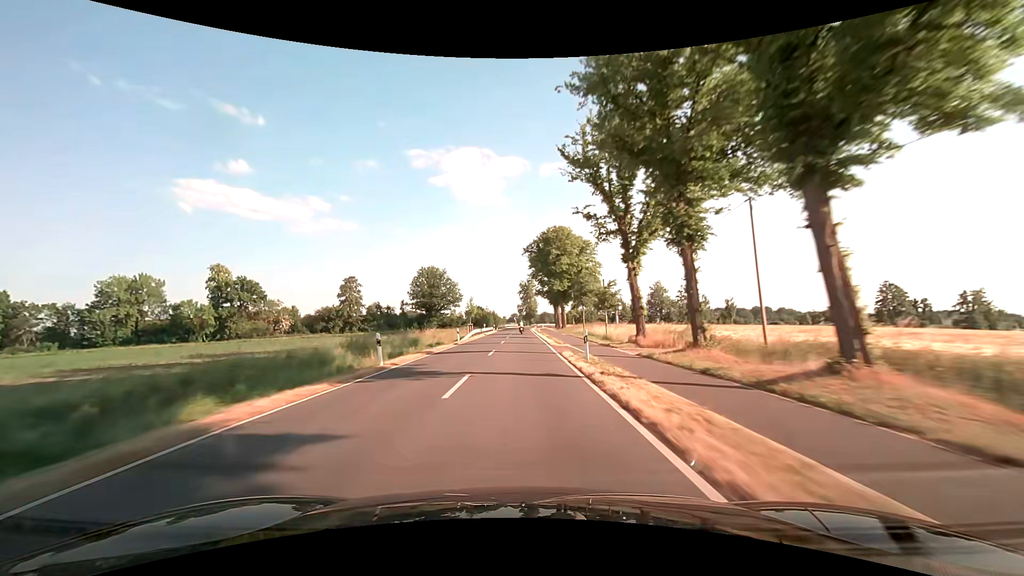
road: tertiary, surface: asphalt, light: Day
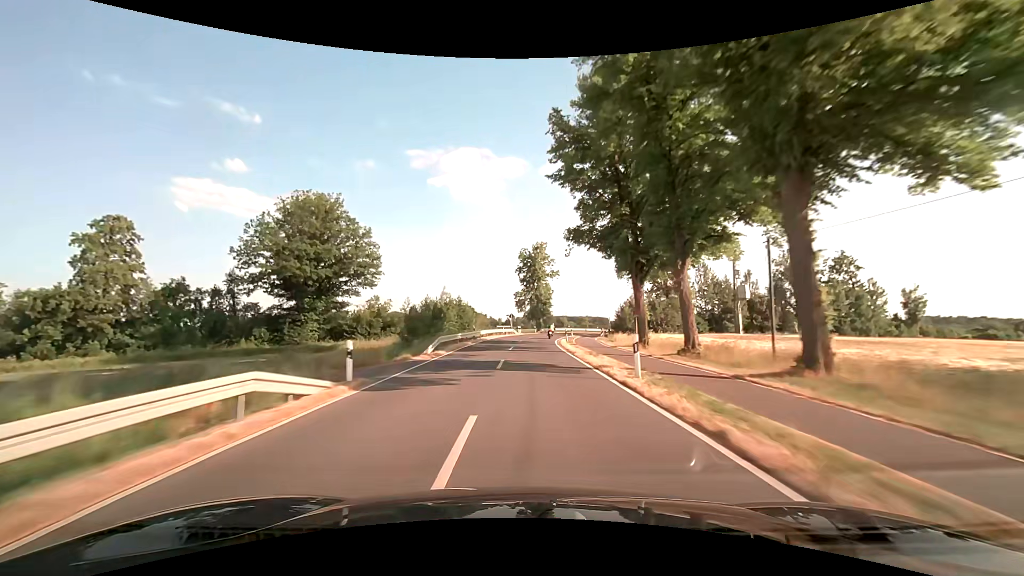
(-1.2, +77.1) m; 0°
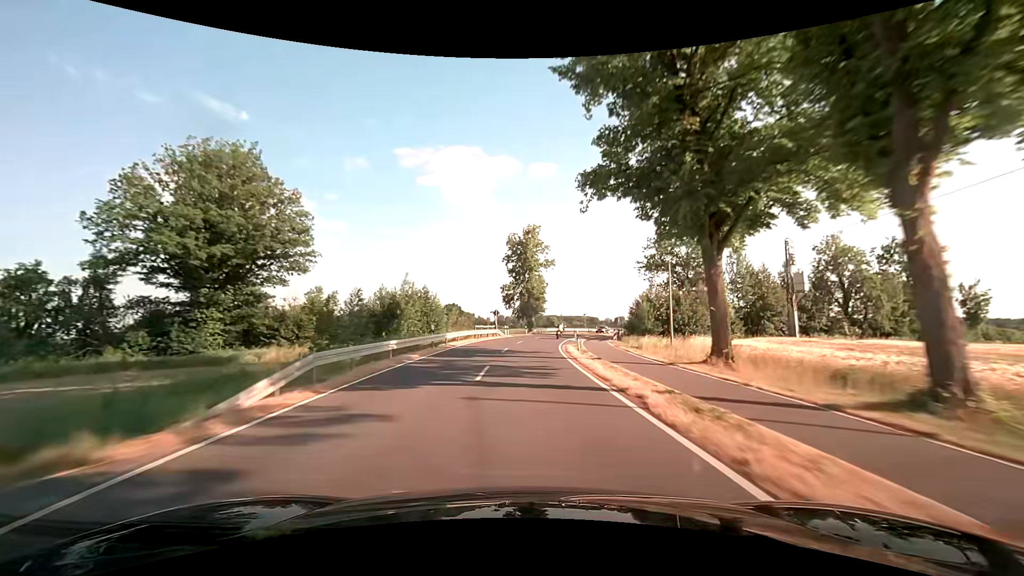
(+0.1, +15.1) m; +1°
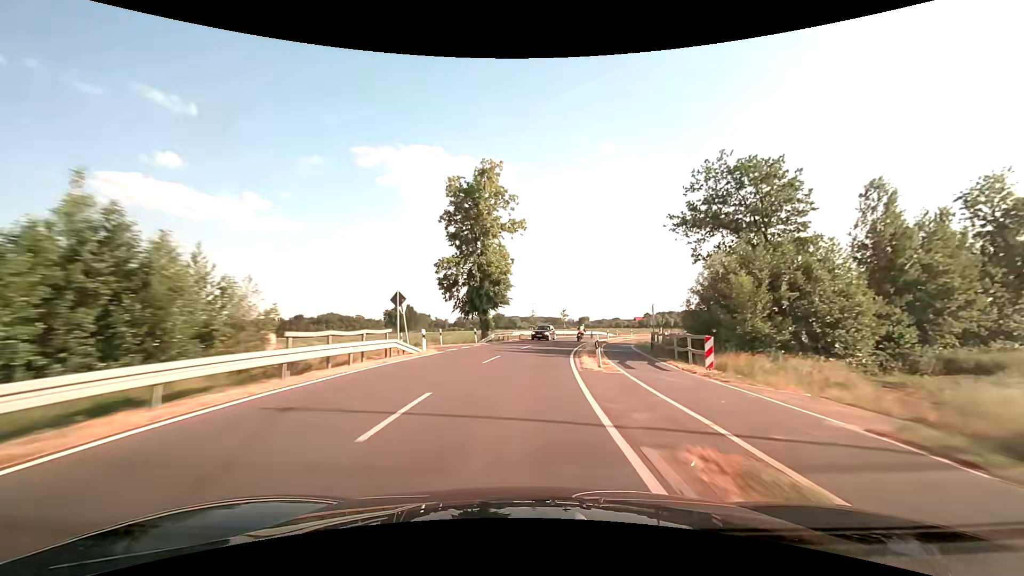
(+1.1, +30.2) m; +4°
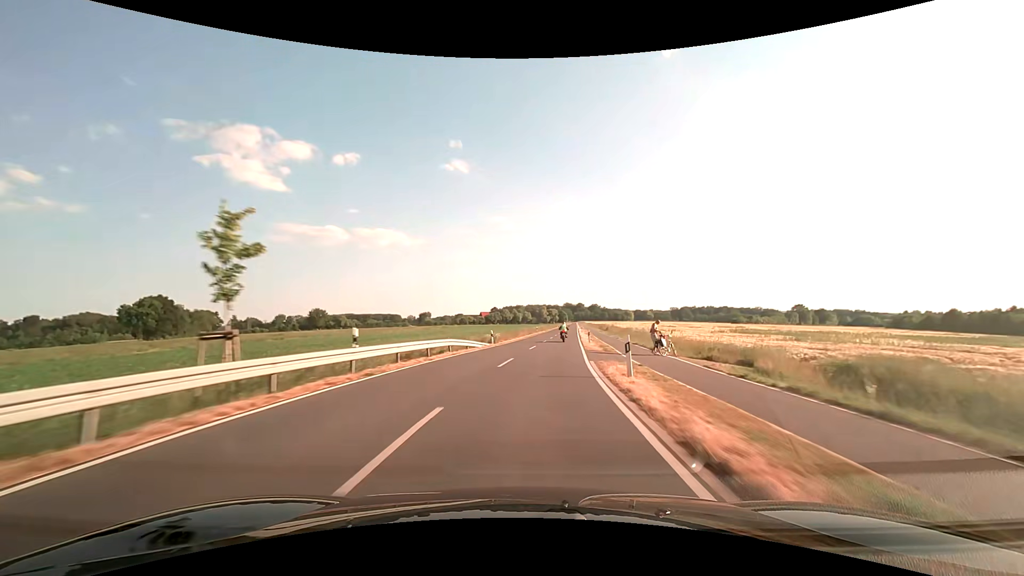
(+8.8, +60.7) m; +18°
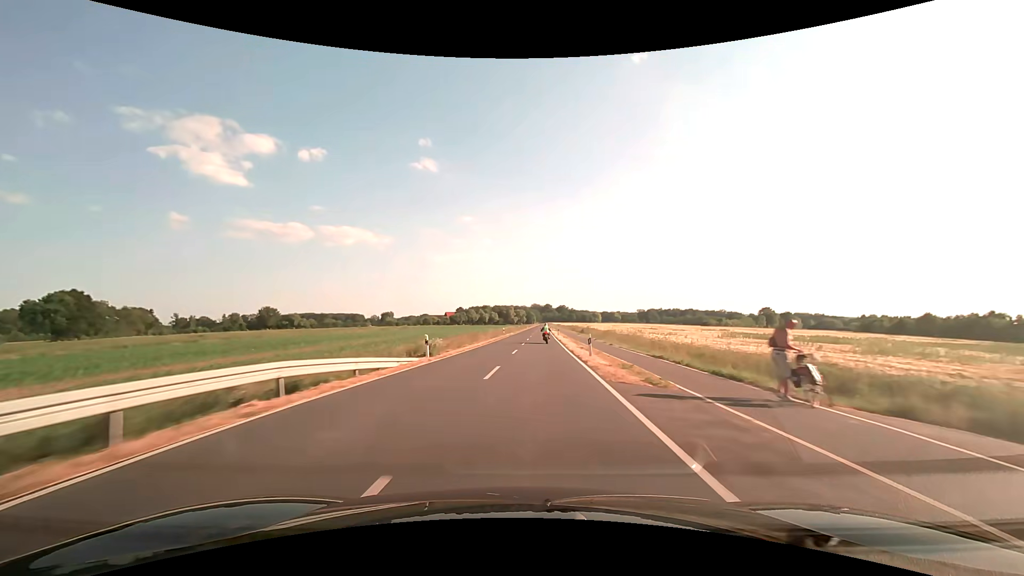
(+0.6, +15.5) m; +4°
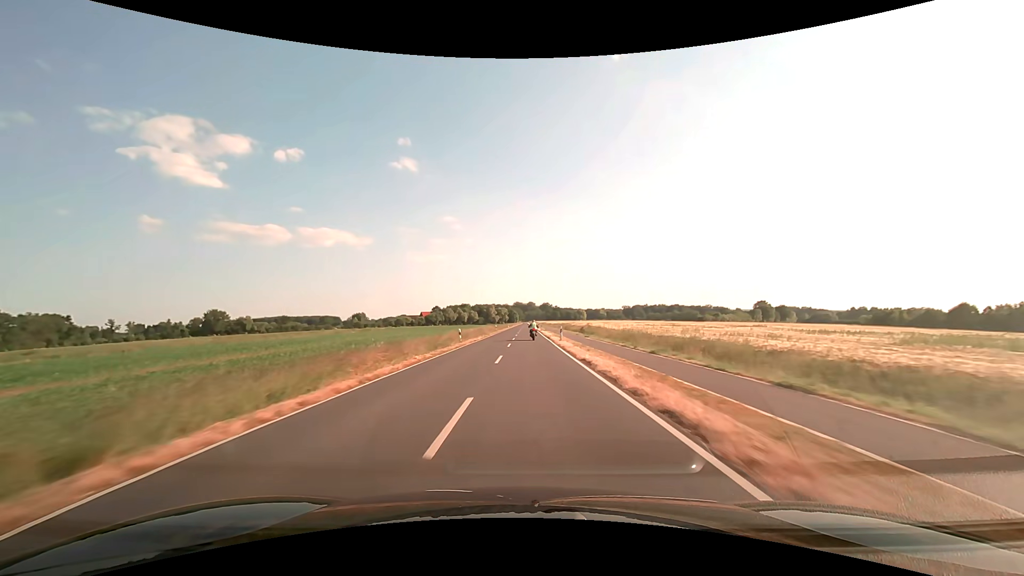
(+1.2, +31.2) m; +3°
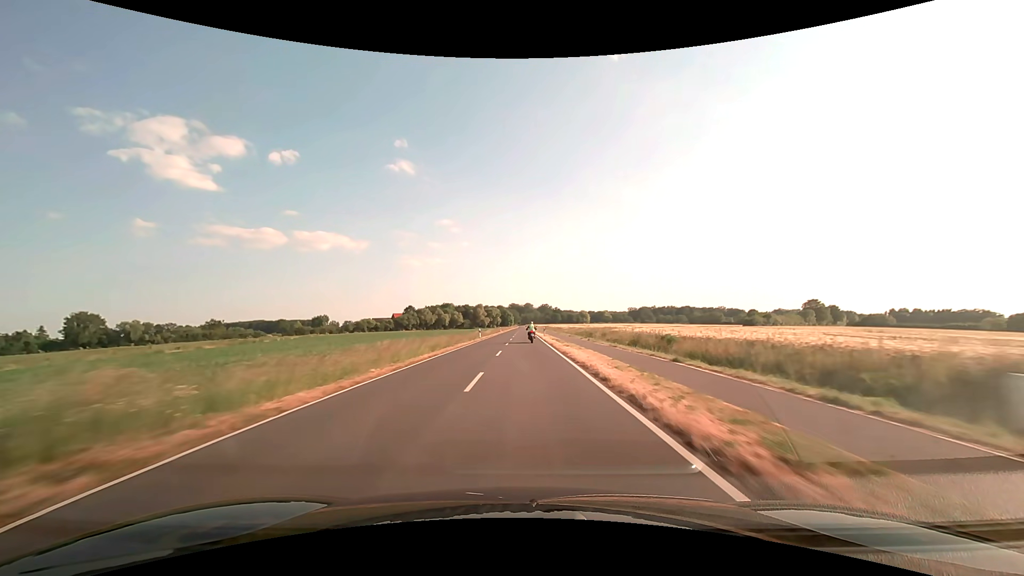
(+0.4, +78.7) m; 0°
(0, +10) (0, +20) (0, +30) (0, +40) (0, +50) (0, +60) (0, +70) (0, +80) (0, +90) (0, +100) m
